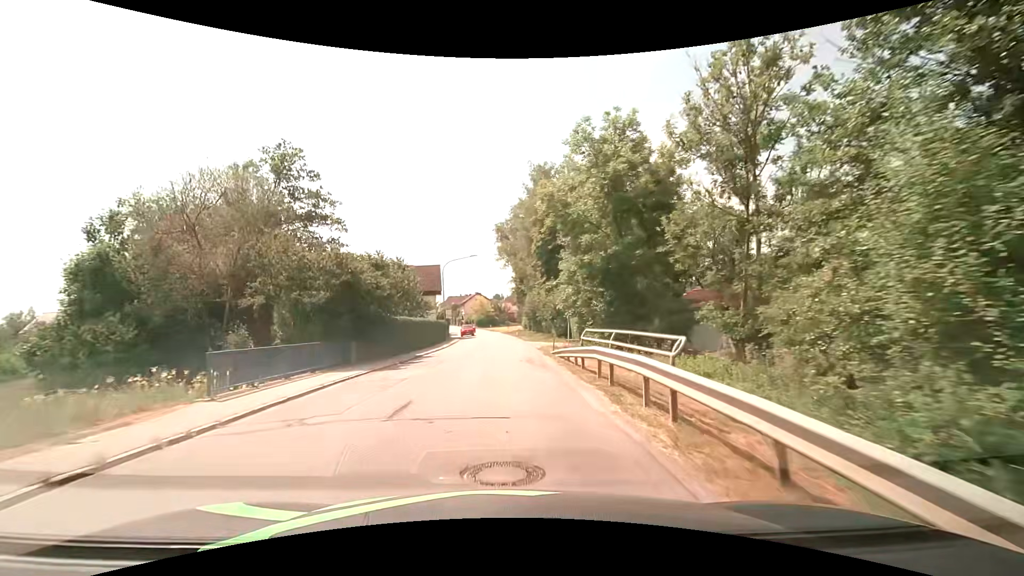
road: tertiary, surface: asphalt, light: Day
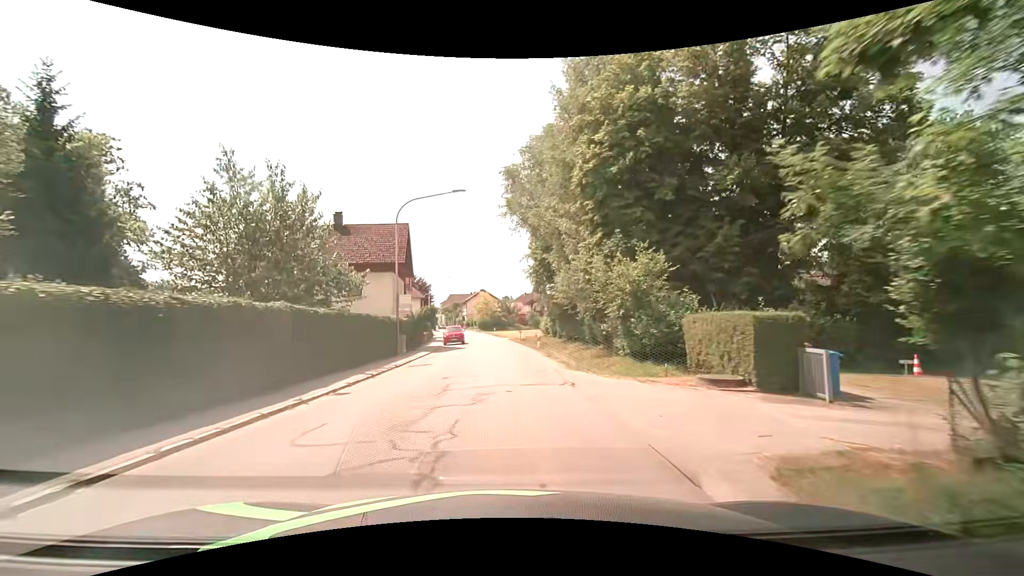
(-0.2, +27.1) m; -2°
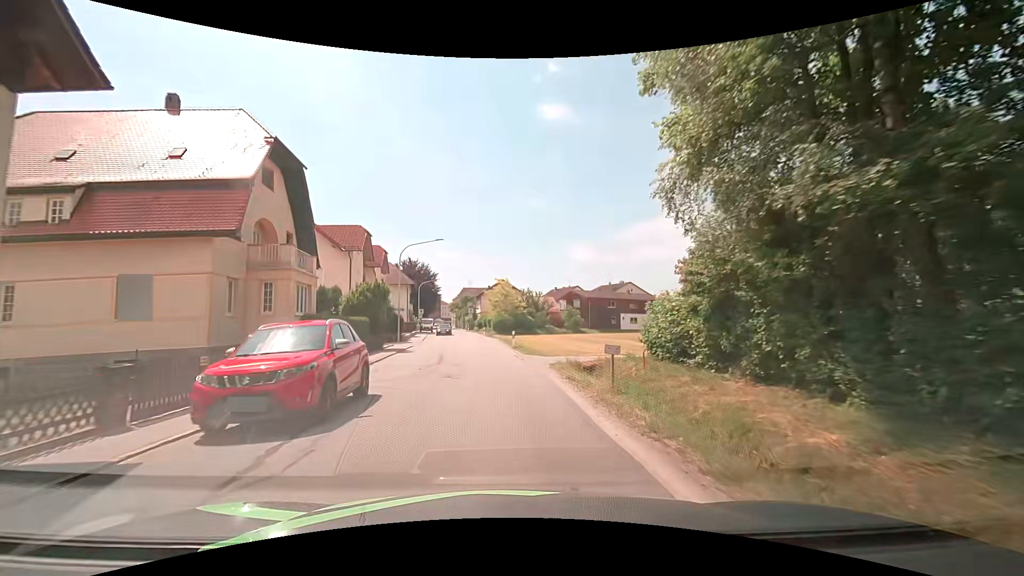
(0.0, +35.0) m; -2°
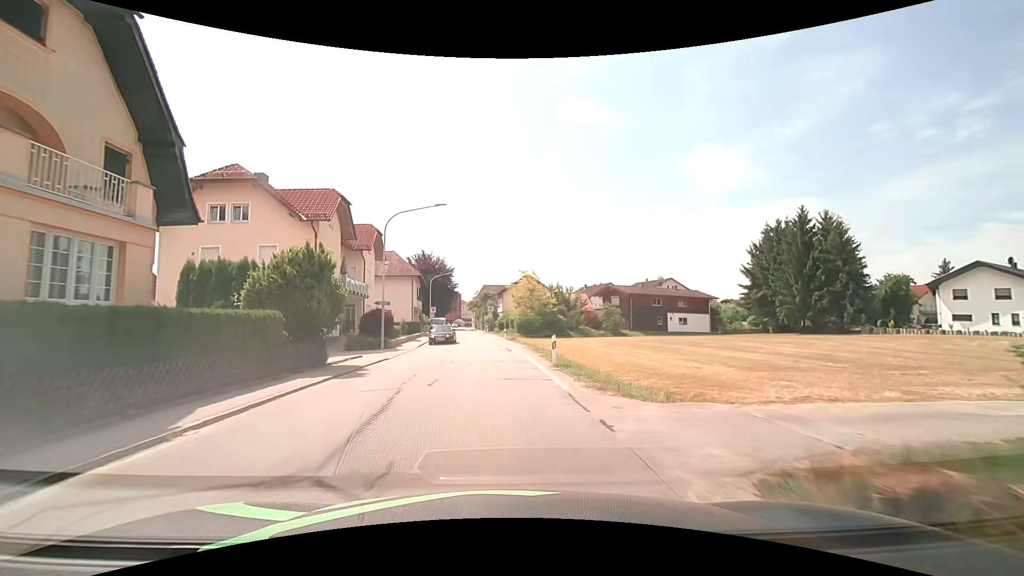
(-0.3, +13.5) m; -3°
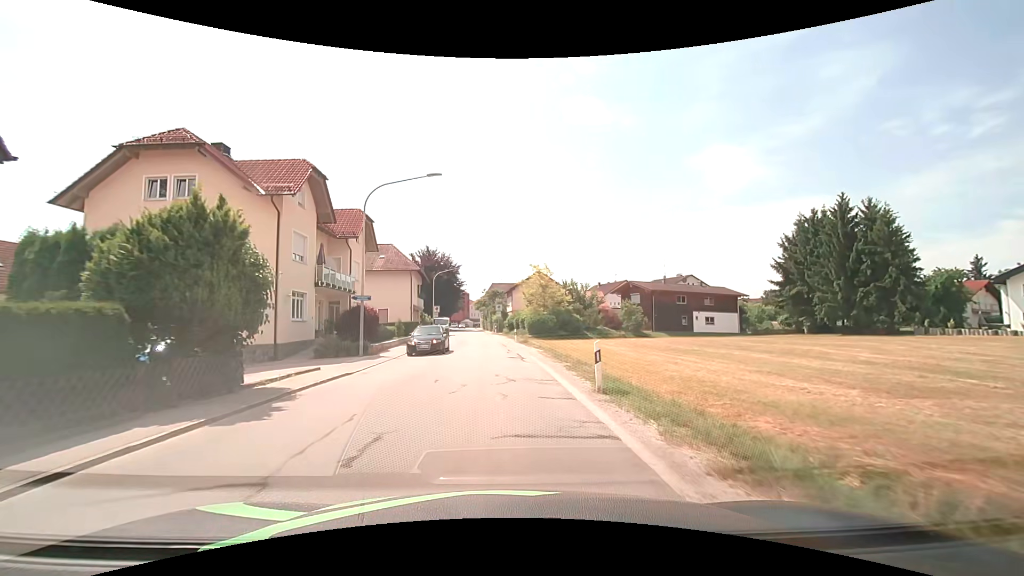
(-0.1, +6.5) m; -1°
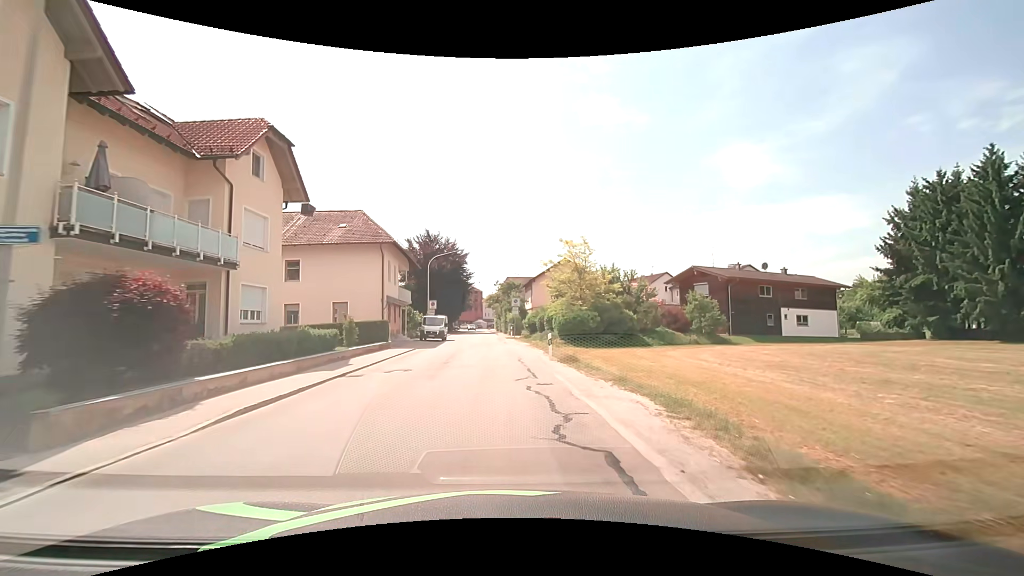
(-0.4, +18.4) m; -2°
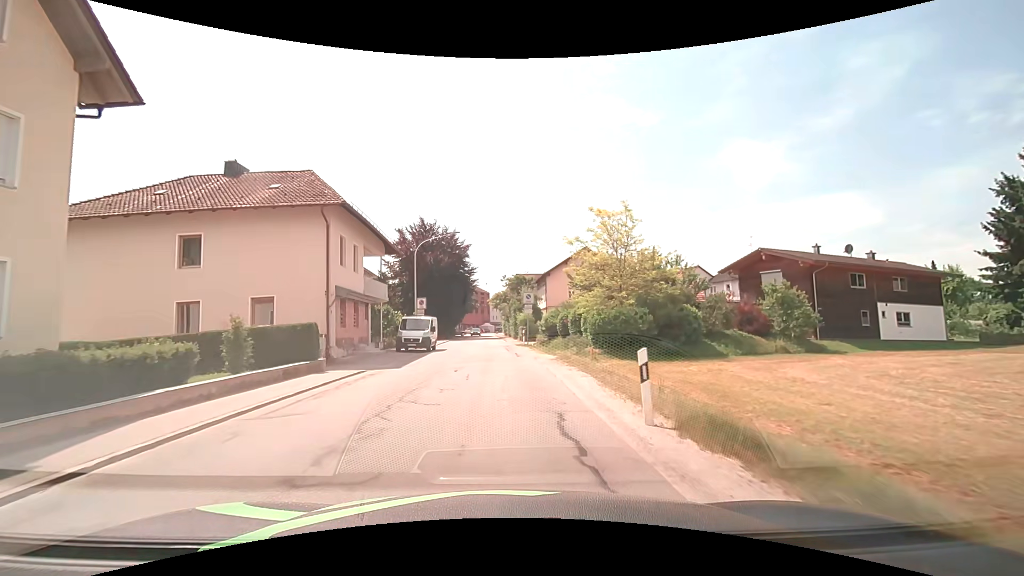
(-0.1, +12.3) m; -1°
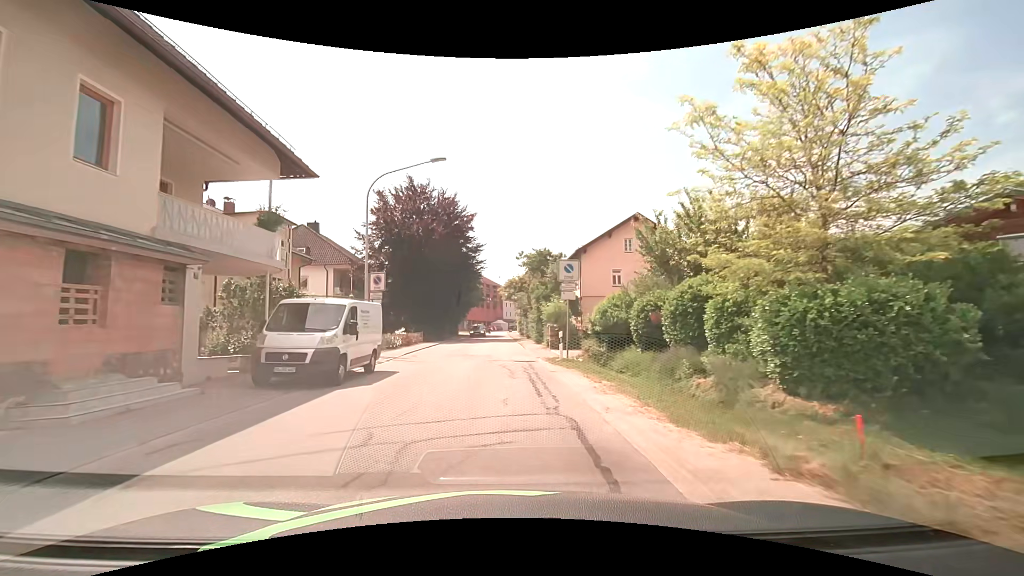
(-0.4, +18.4) m; -2°
(0, +10) (0, +20) (-1, +30) (-1, +40) (-1, +50) (-2, +60) (-2, +70) (-2, +80) (-3, +90) (-3, +100) m
